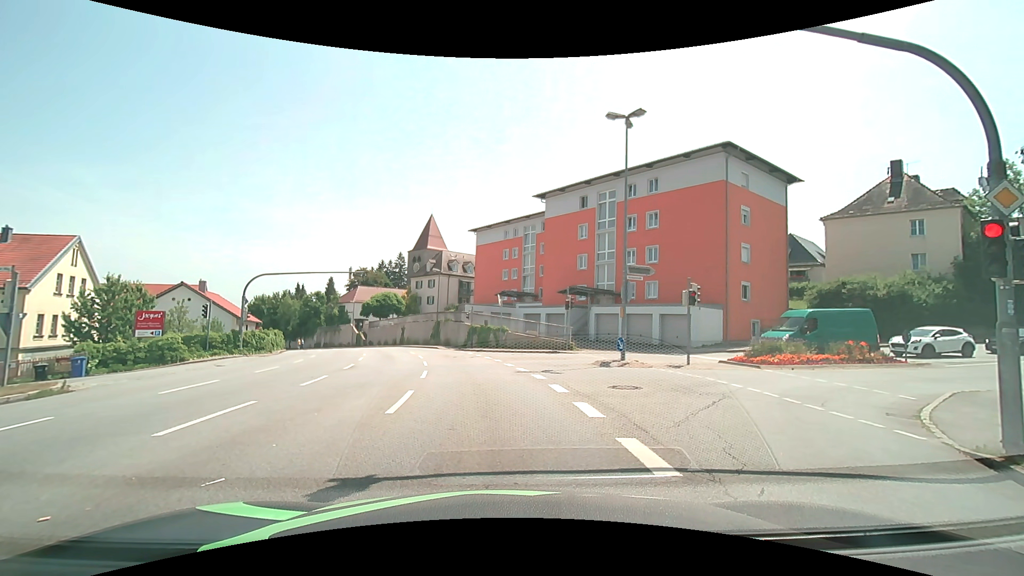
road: tertiary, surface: asphalt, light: Day
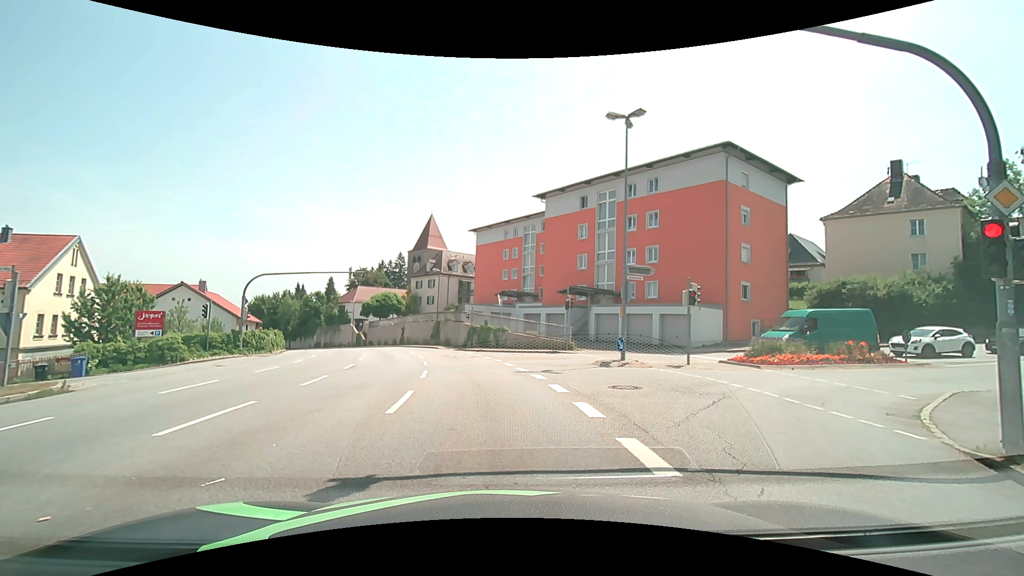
(0.0, 0.0) m; 0°
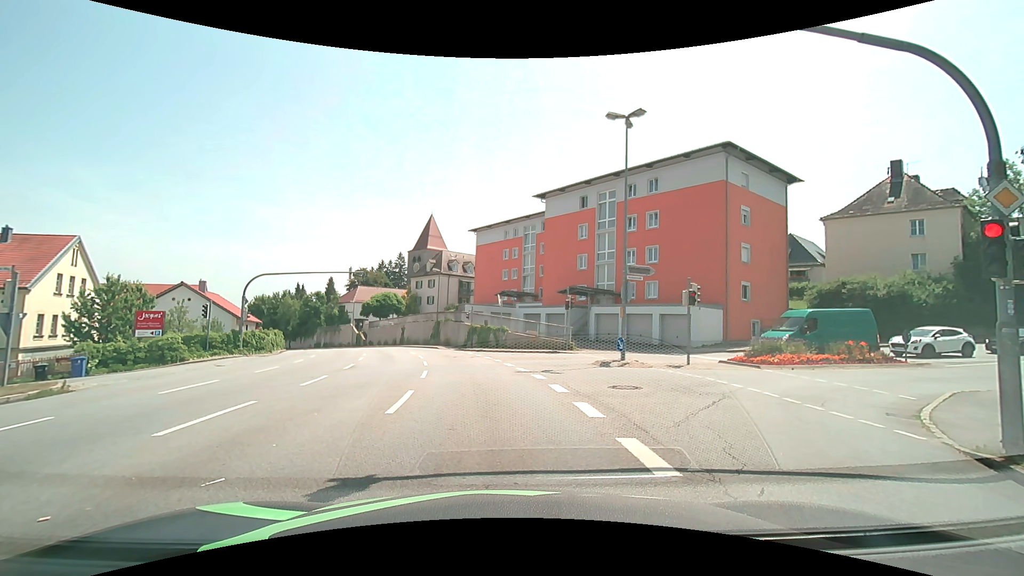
(0.0, 0.0) m; 0°
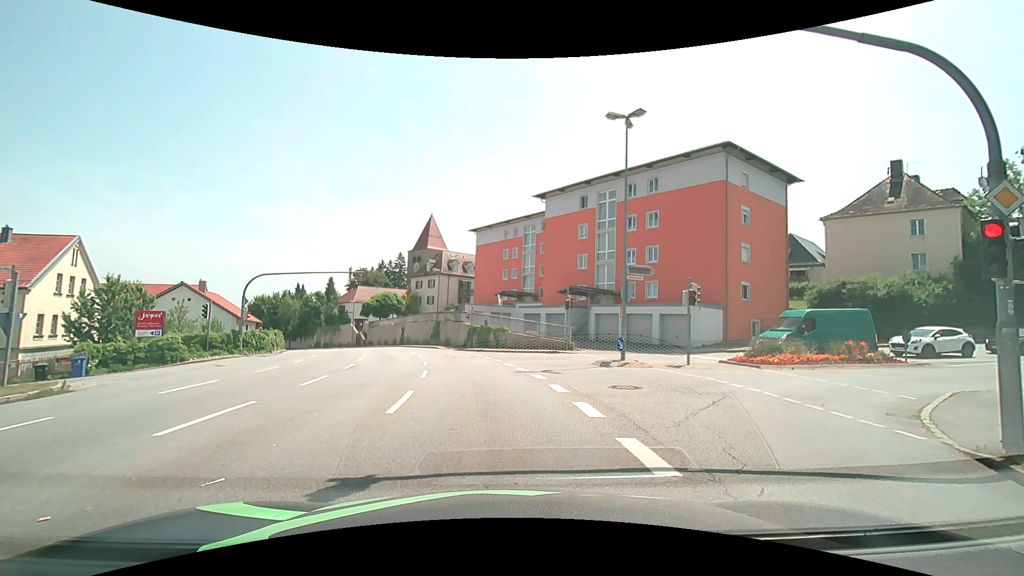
(0.0, 0.0) m; 0°
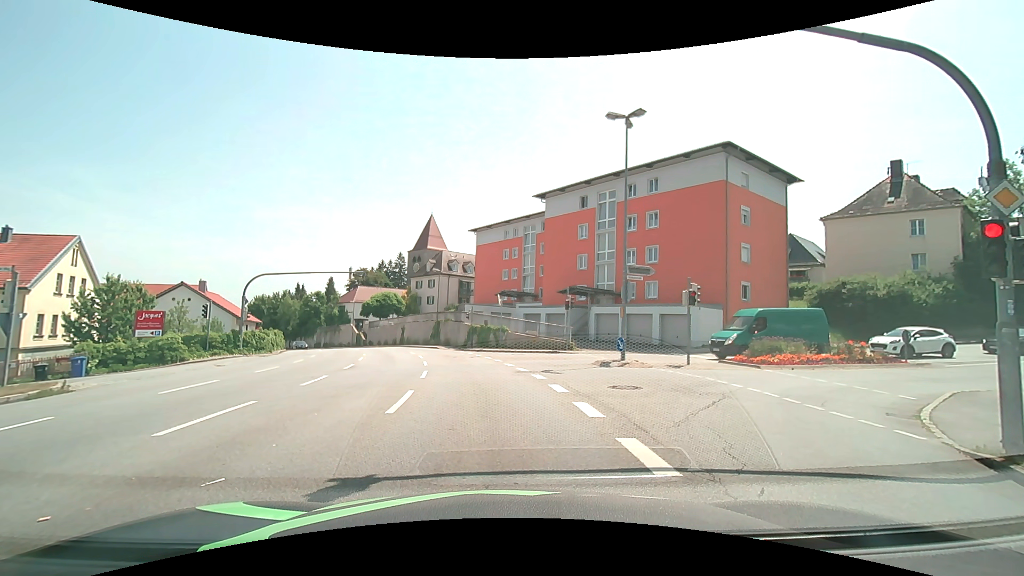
(0.0, 0.0) m; 0°
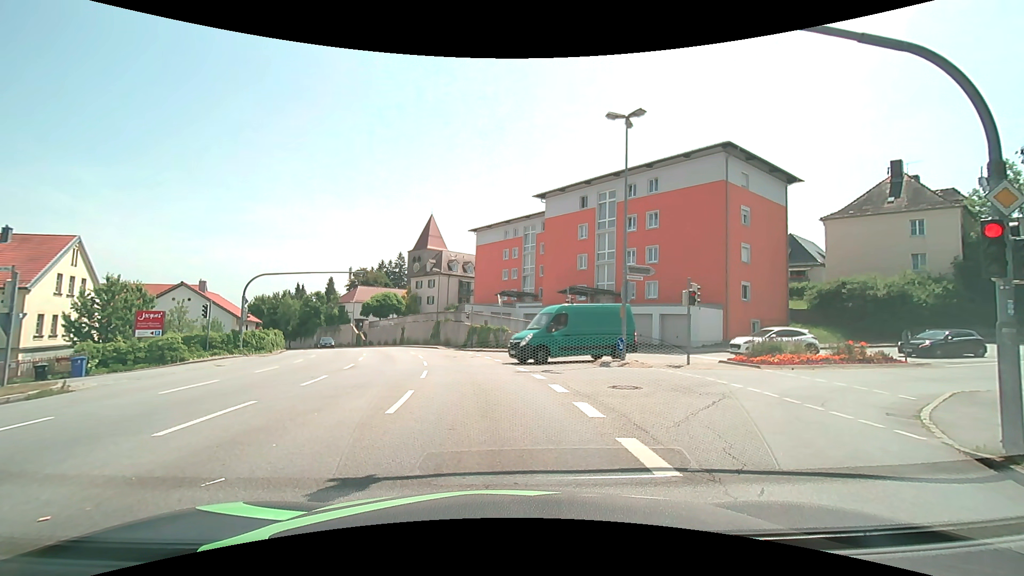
(0.0, 0.0) m; 0°
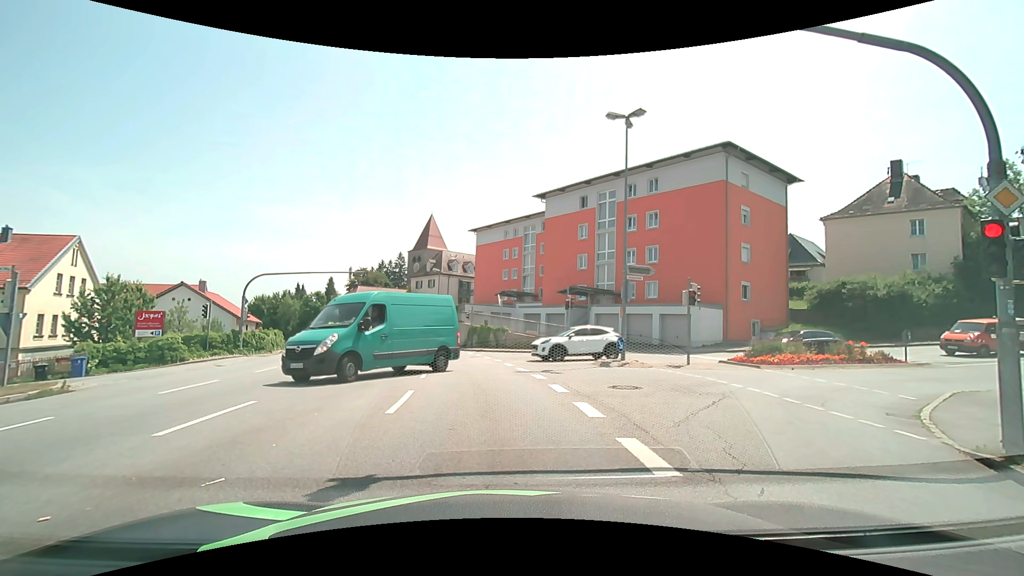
(0.0, 0.0) m; 0°
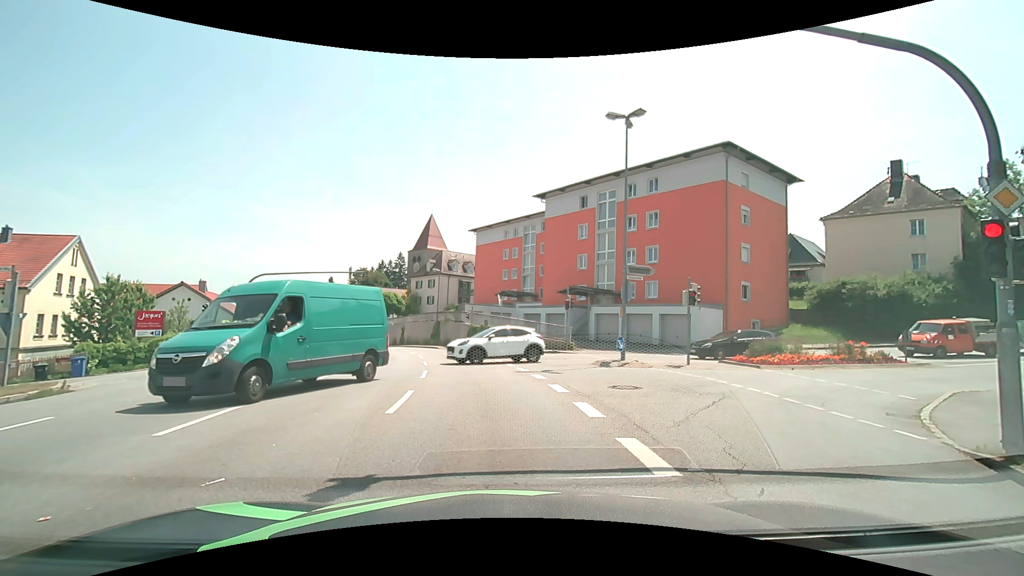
(0.0, 0.0) m; 0°
(0, +10) (-1, +20) (-3, +30) (-5, +39) (-8, +49) (-12, +58) (-16, +67) (-21, +76) (-26, +85) (-31, +93) m
